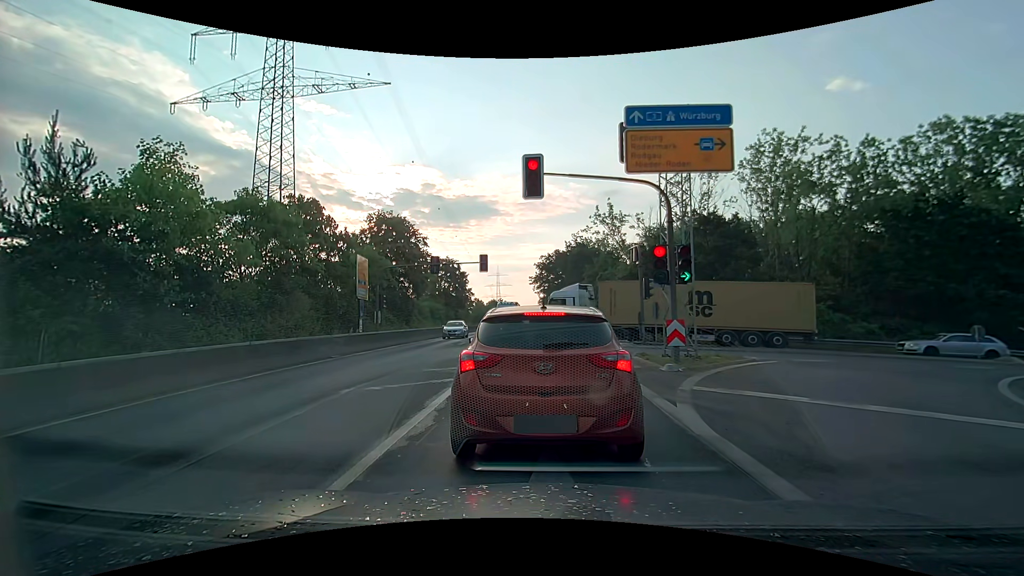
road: secondary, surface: asphalt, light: Day
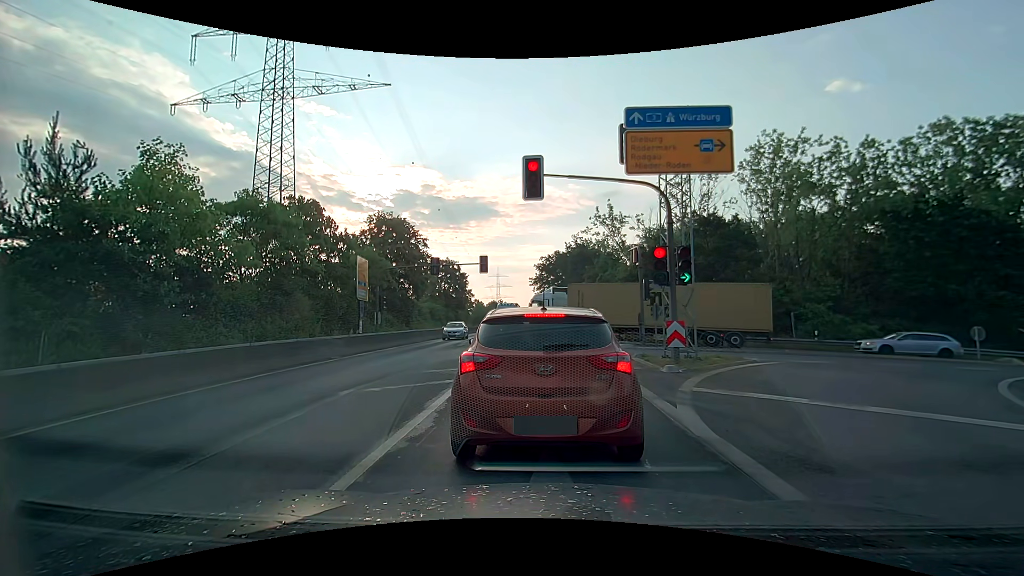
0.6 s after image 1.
(0.0, 0.0) m; 0°
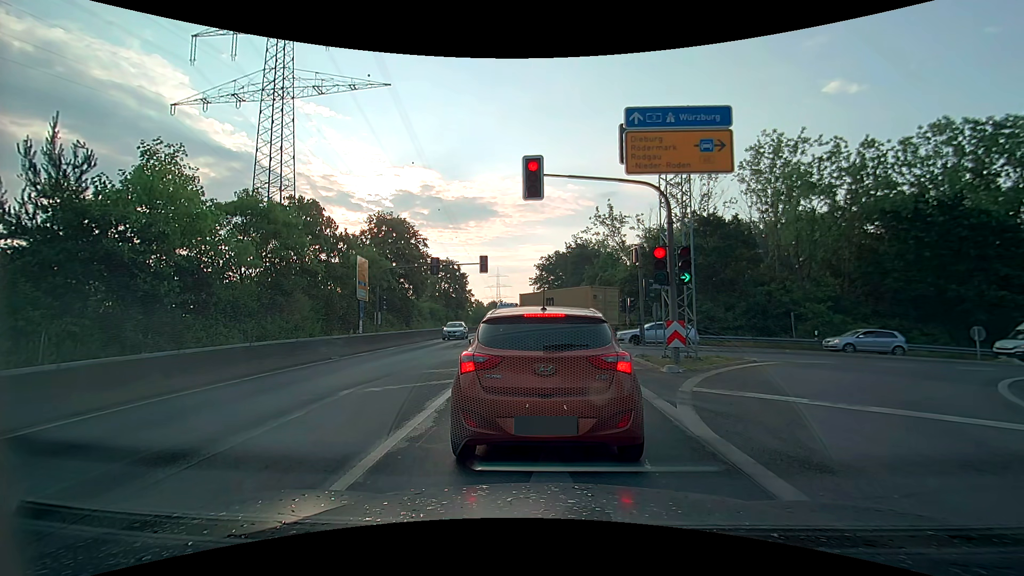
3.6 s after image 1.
(0.0, 0.0) m; 0°
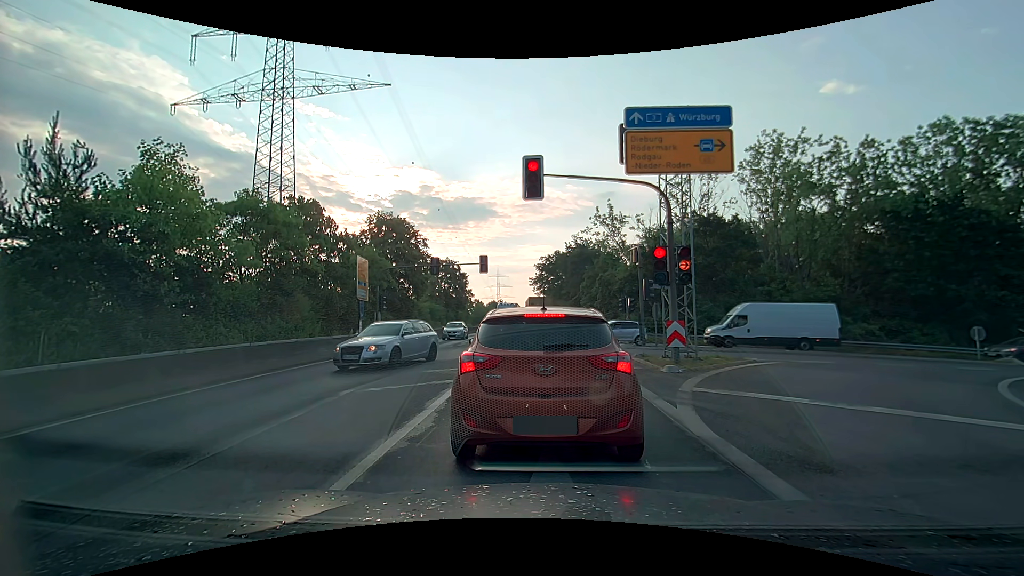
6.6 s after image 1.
(0.0, 0.0) m; 0°
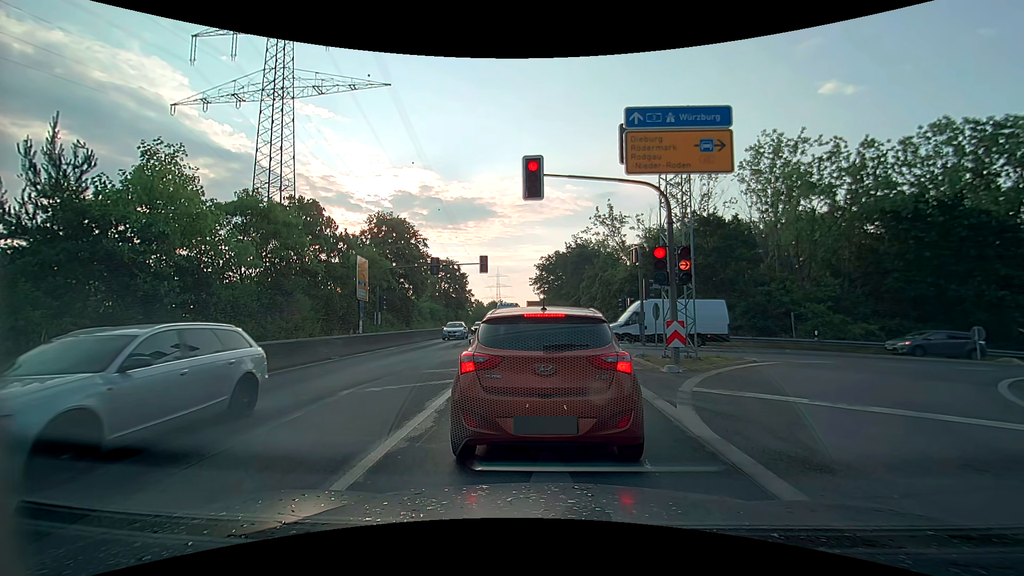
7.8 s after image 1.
(0.0, 0.0) m; 0°
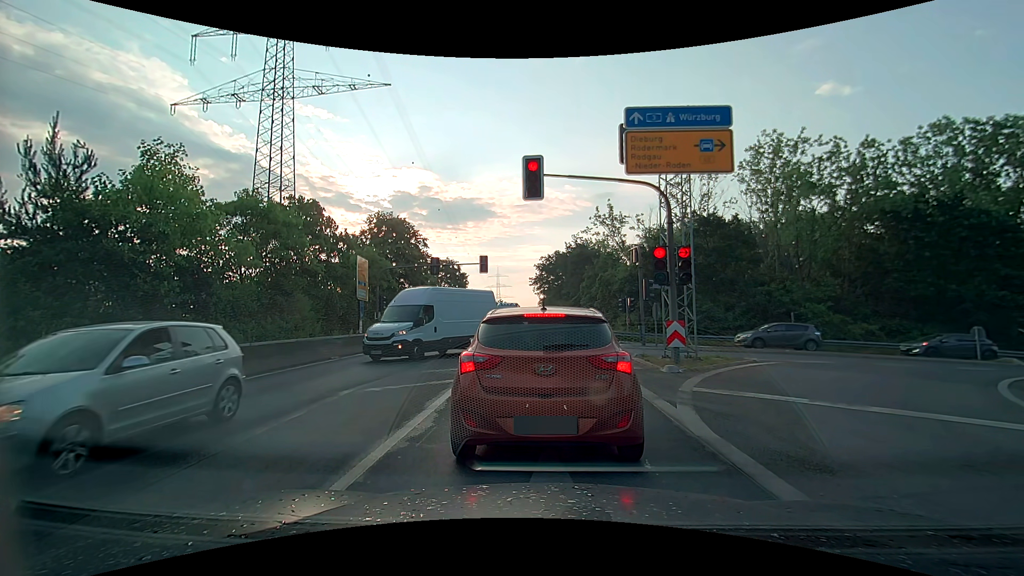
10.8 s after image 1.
(0.0, 0.0) m; 0°
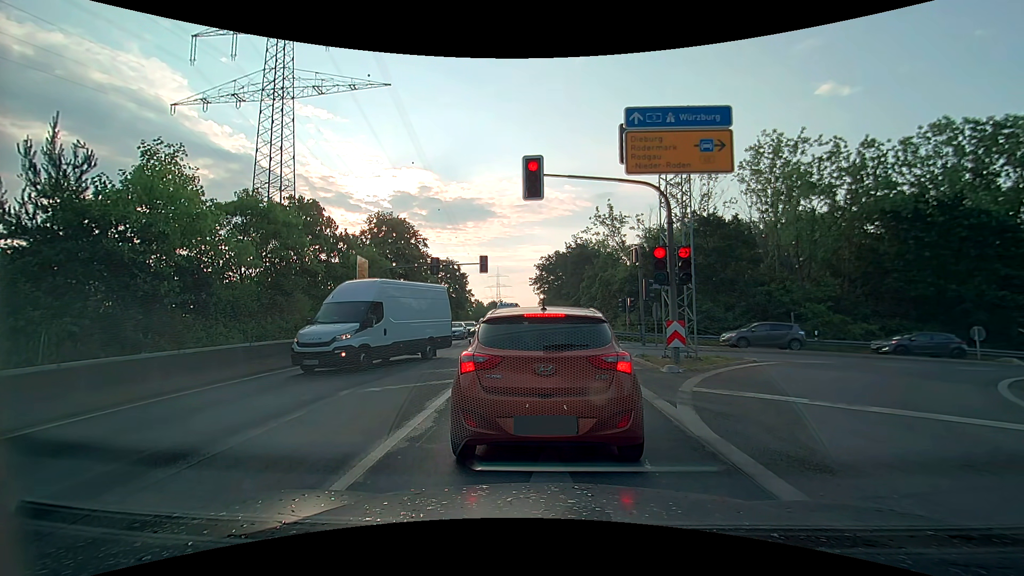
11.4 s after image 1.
(0.0, 0.0) m; 0°
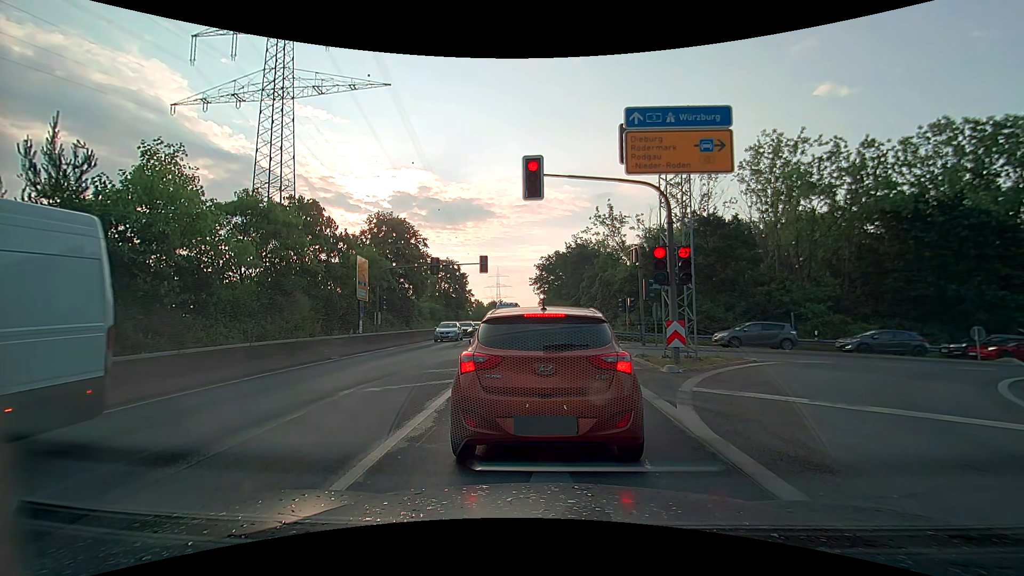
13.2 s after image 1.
(0.0, 0.0) m; 0°
(0, +10) (0, +20) (0, +30) (0, +40) (0, +50) (0, +60) (0, +70) (0, +80) (0, +90) (0, +100) m
